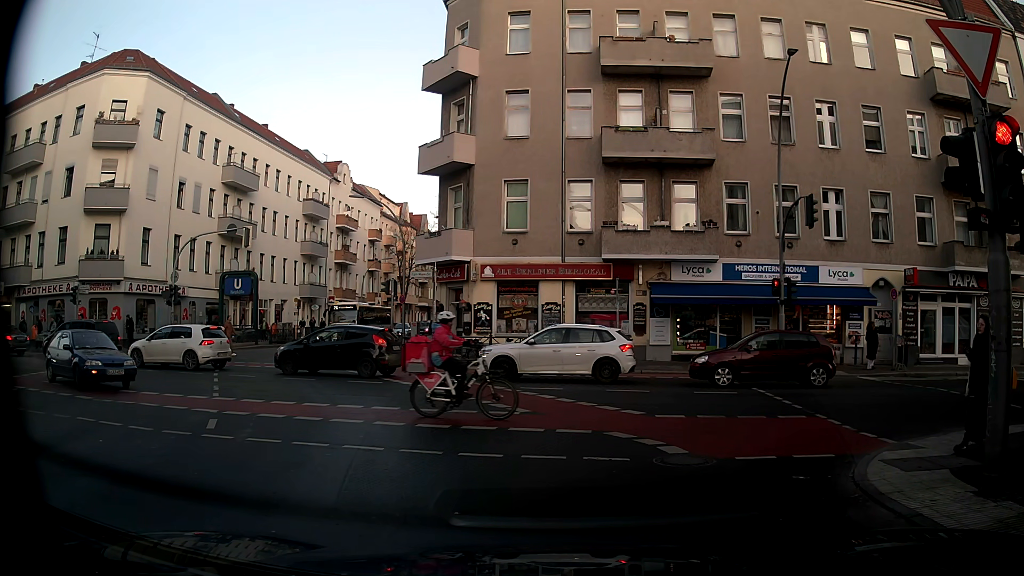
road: tertiary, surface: asphalt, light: Day
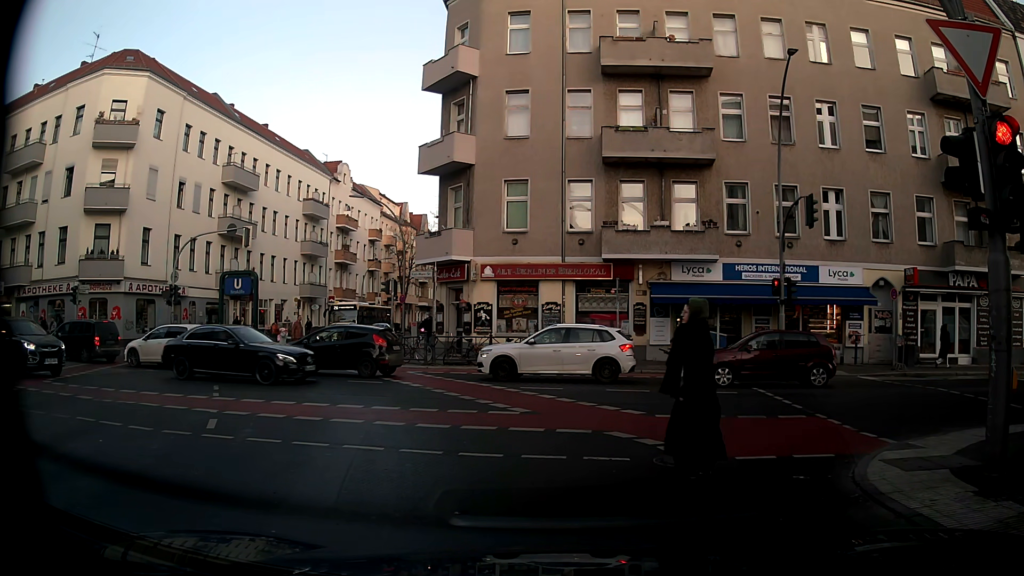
(0.0, 0.0) m; 0°
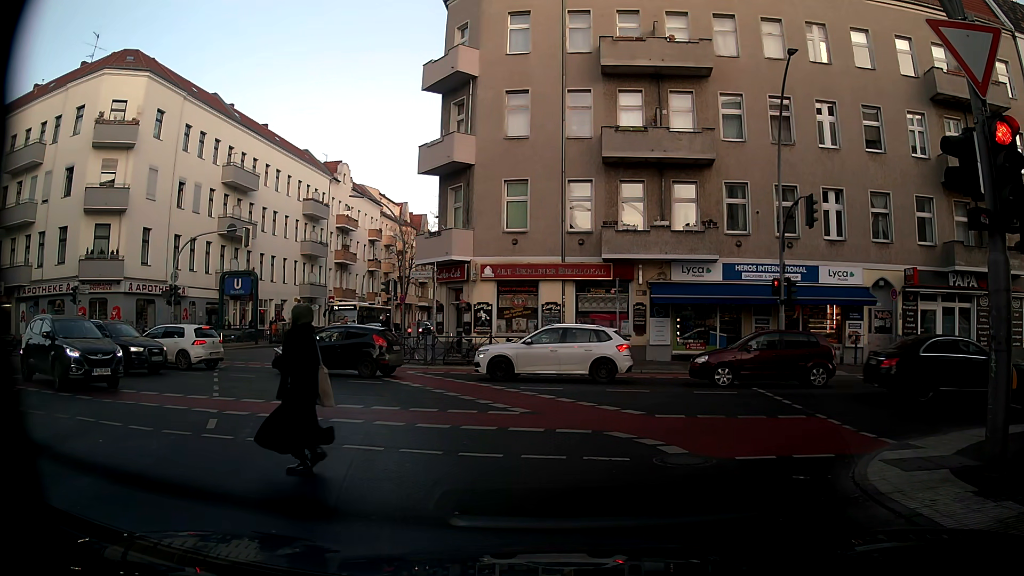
(0.0, 0.0) m; 0°
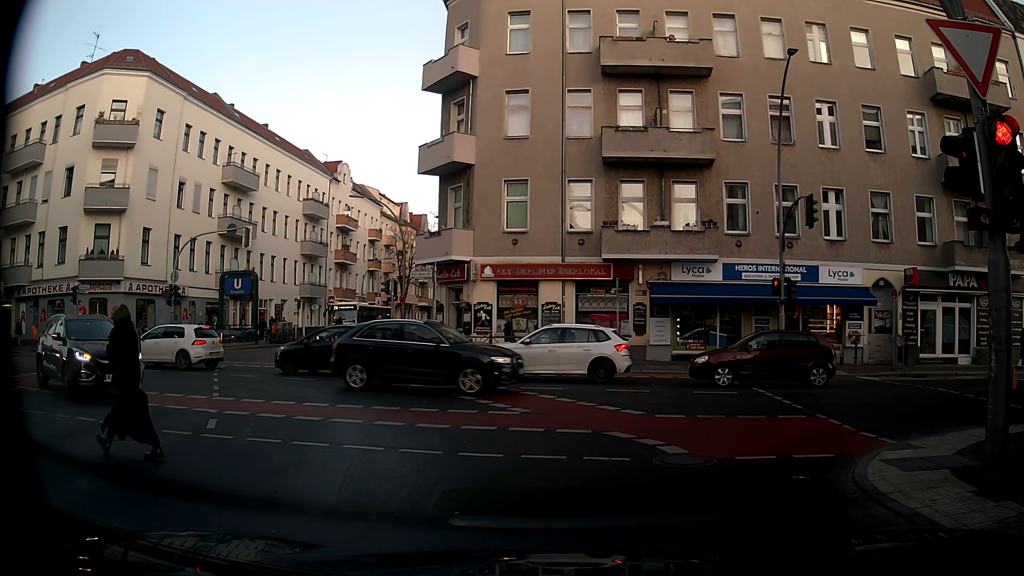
(0.0, 0.0) m; 0°
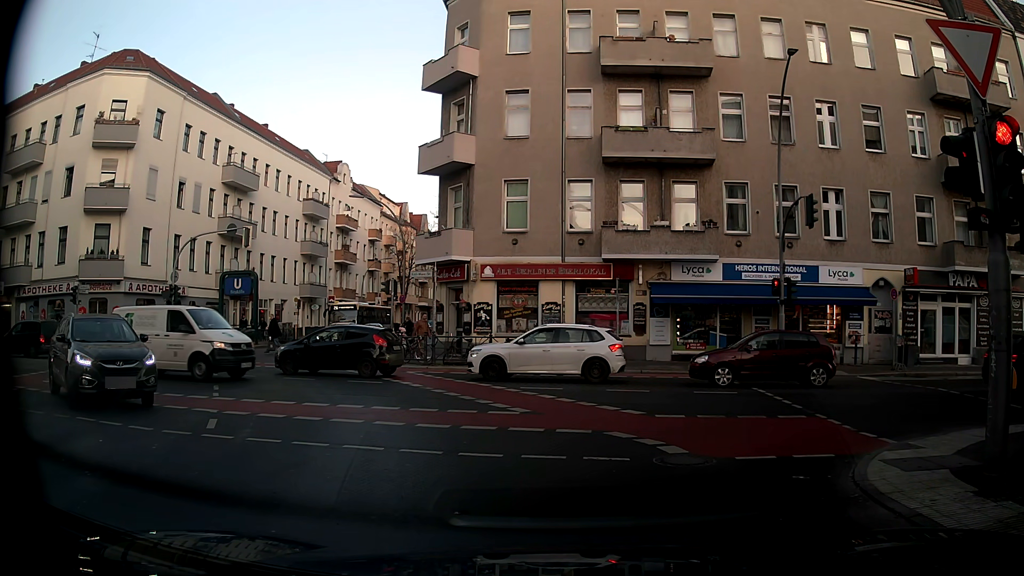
(0.0, 0.0) m; 0°
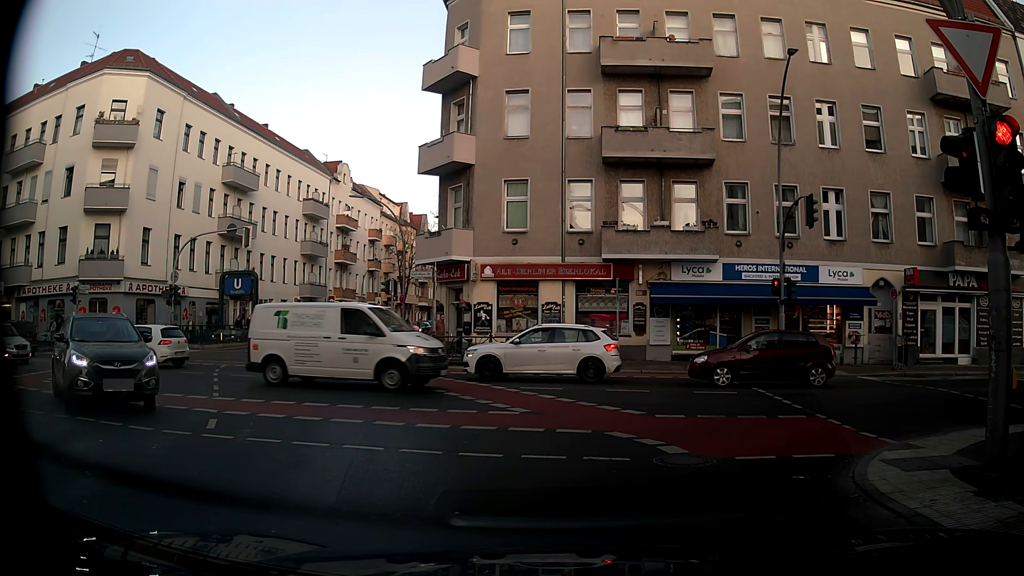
(0.0, 0.0) m; 0°
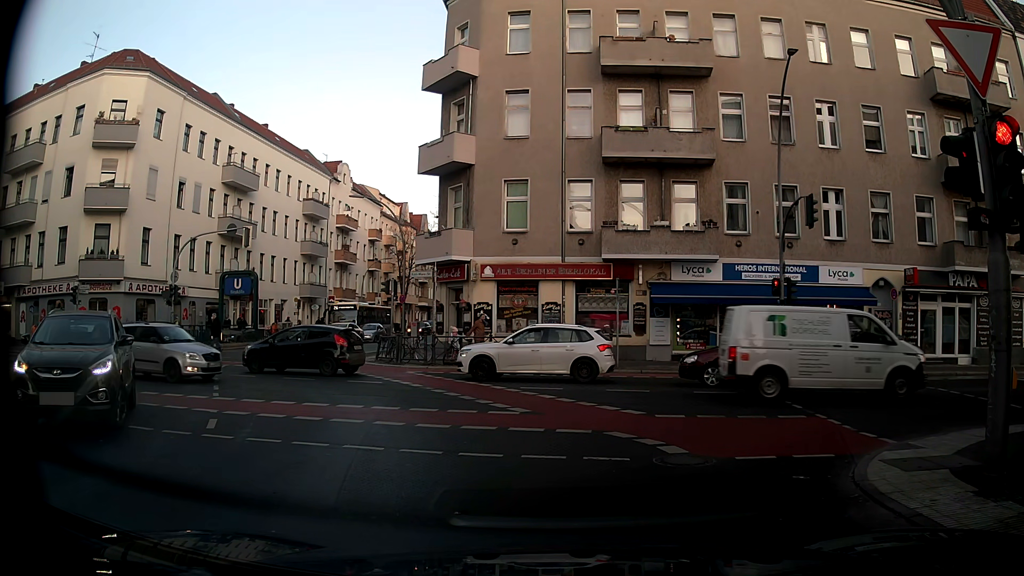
(0.0, 0.0) m; 0°
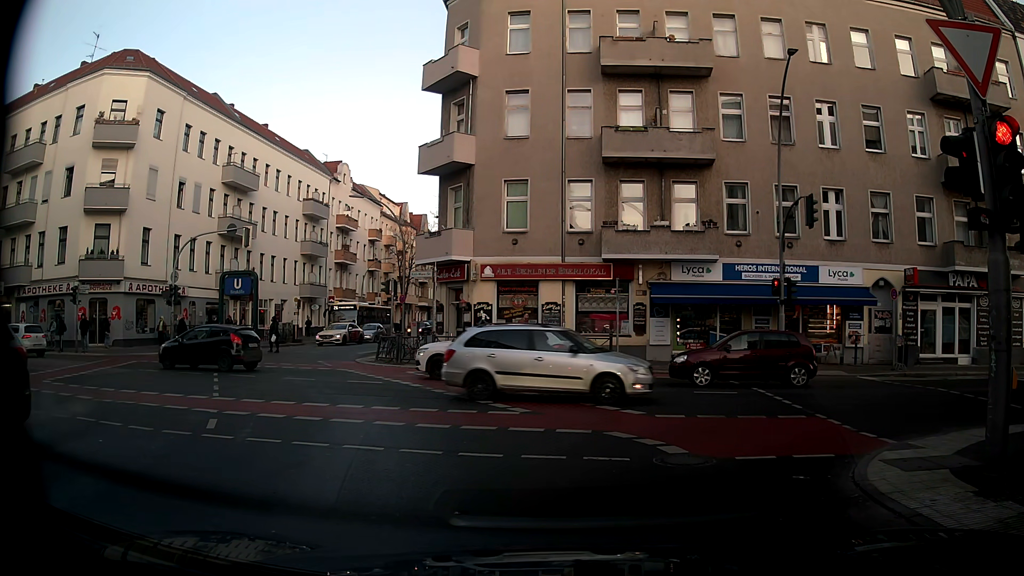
(0.0, 0.0) m; 0°
